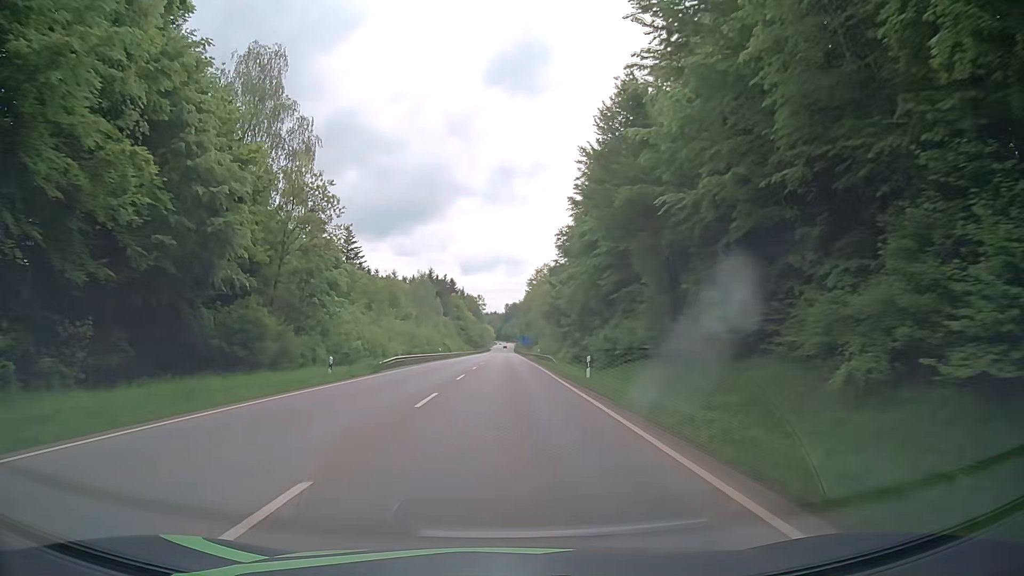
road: secondary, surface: asphalt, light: Day
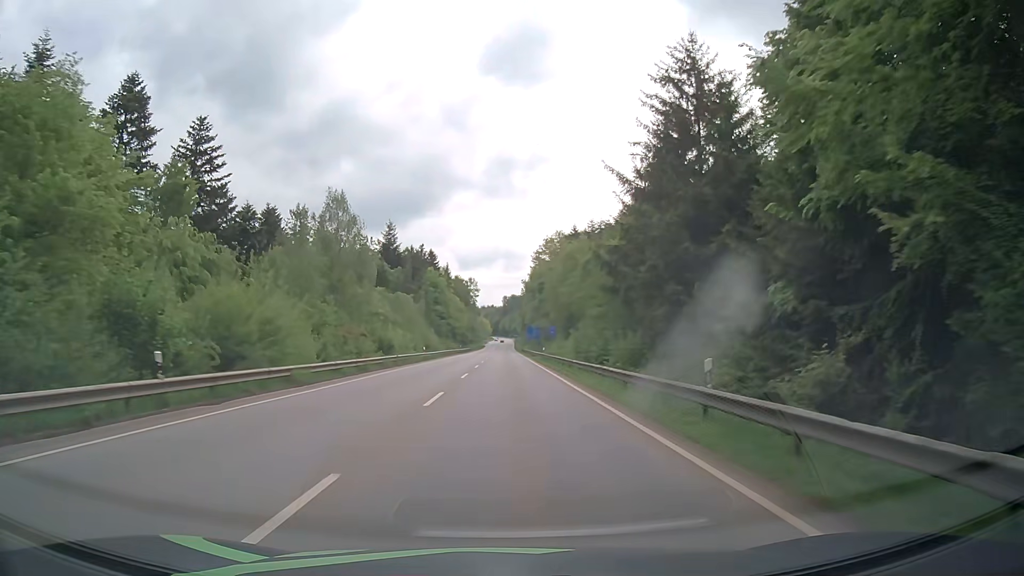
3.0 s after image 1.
(-0.1, +60.1) m; 0°
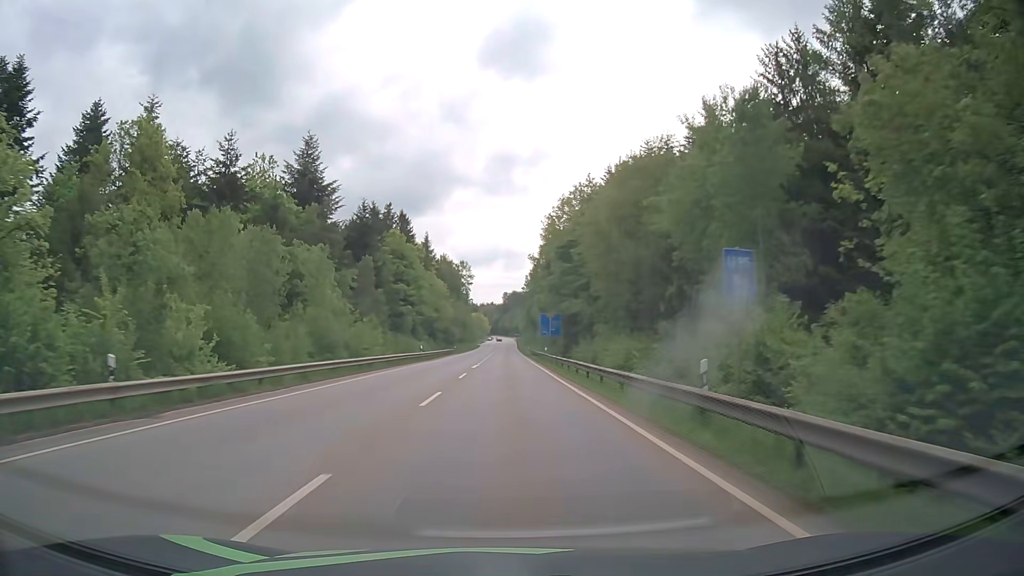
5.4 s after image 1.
(-0.1, +48.7) m; 0°
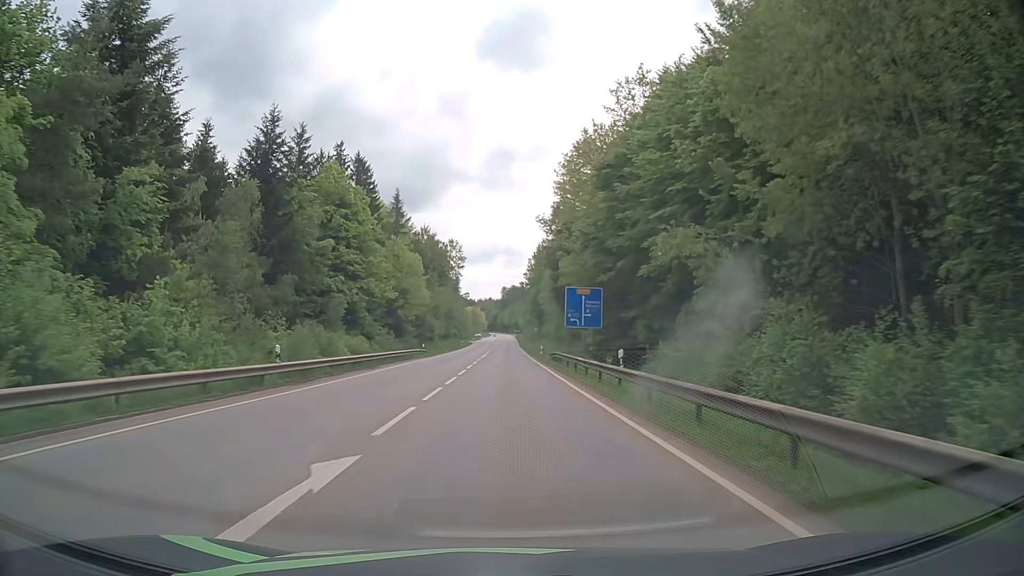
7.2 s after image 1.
(0.0, +36.0) m; 0°
(0, +10) (0, +20) (0, +30) (0, +40) (0, +50) (0, +60) (0, +70) (0, +80) (0, +90) (0, +100) m
